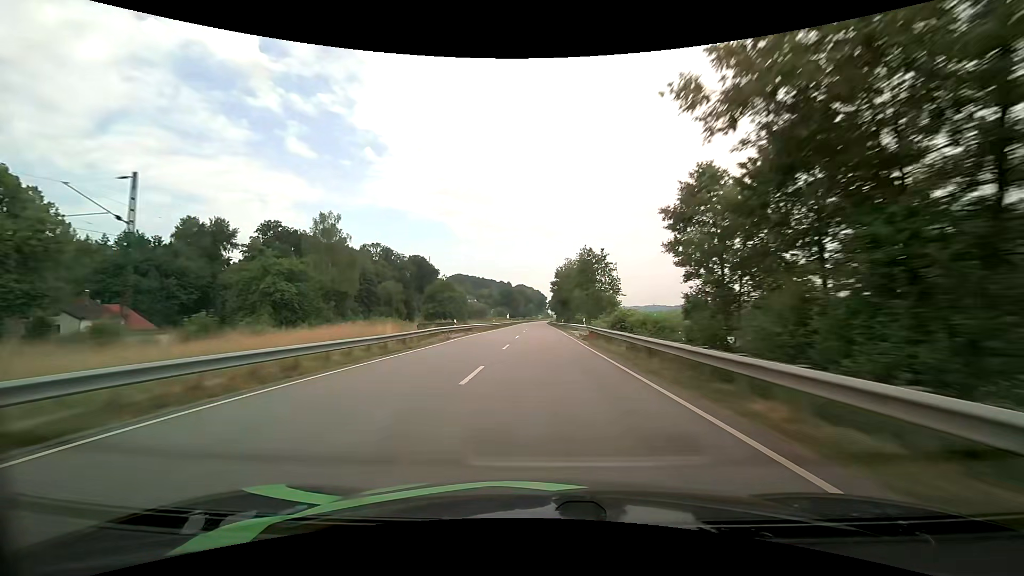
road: primary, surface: asphalt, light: Day
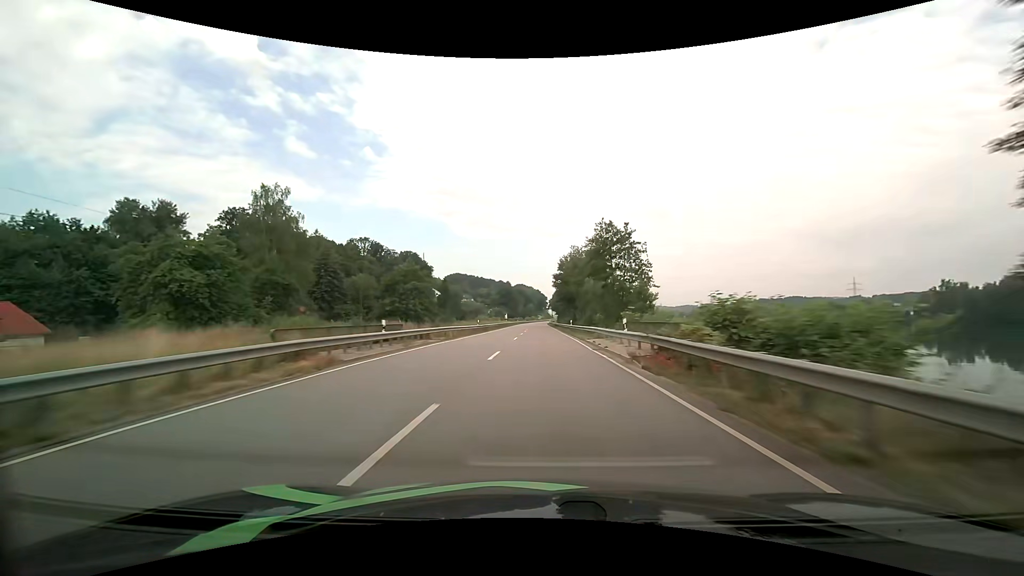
(0.0, +18.5) m; 0°
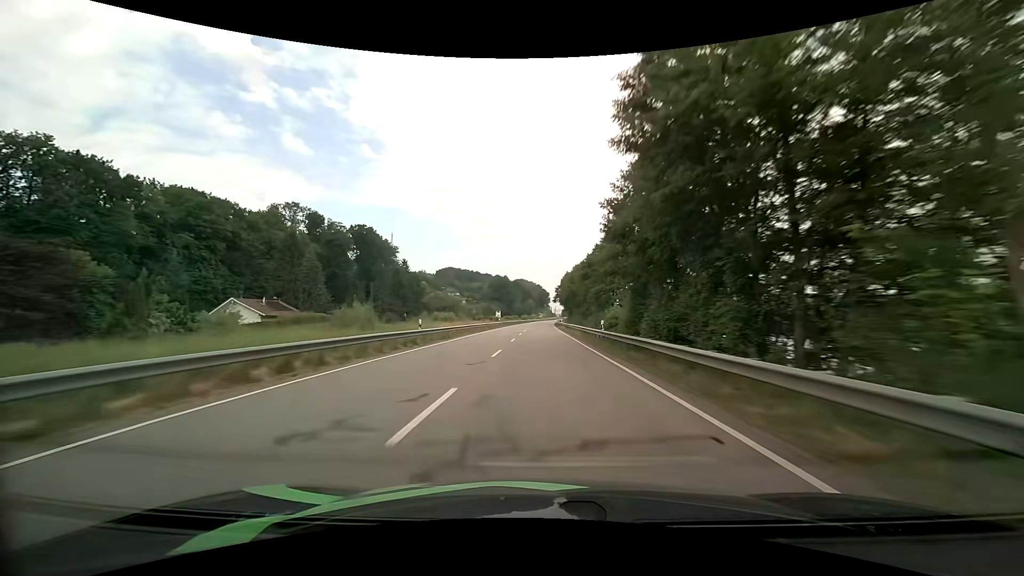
(0.0, +74.1) m; 0°
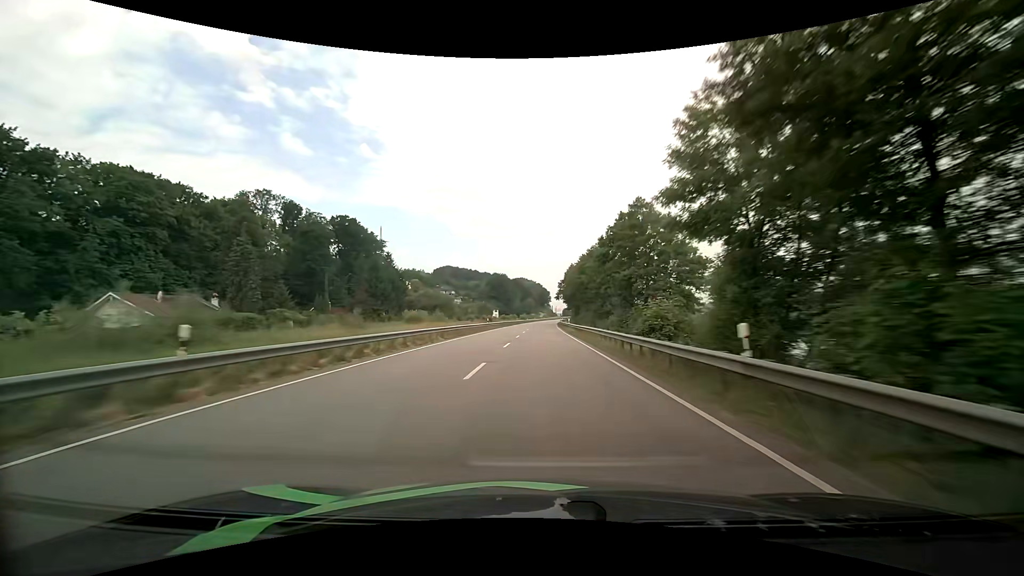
(0.0, +18.4) m; 0°
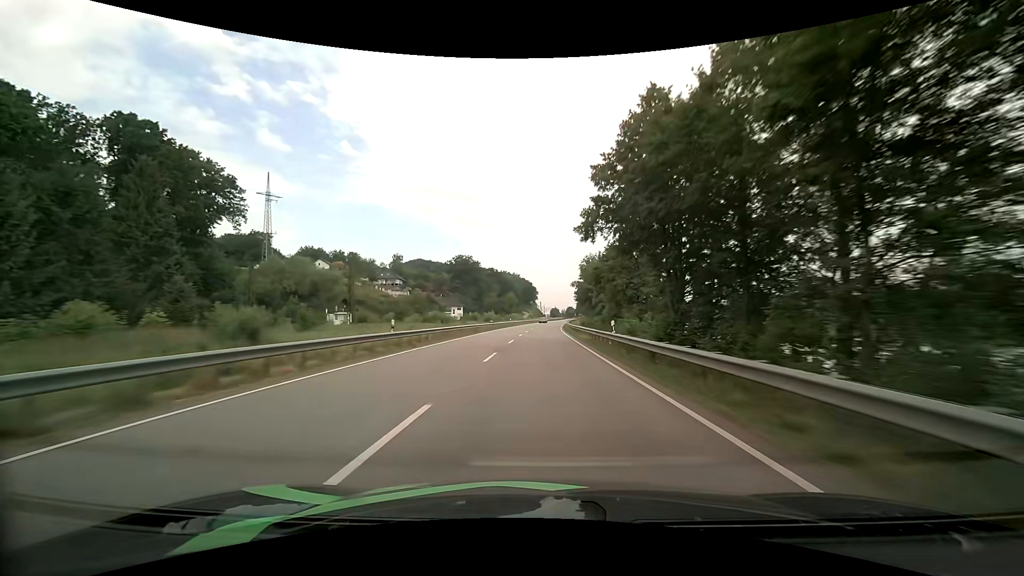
(+0.9, +90.5) m; +2°
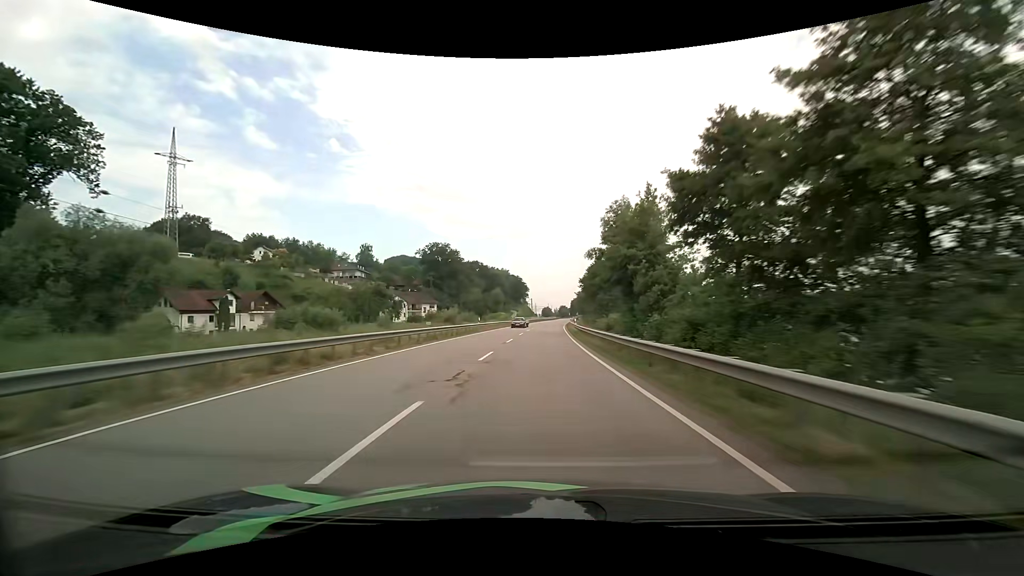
(+0.3, +35.5) m; +1°
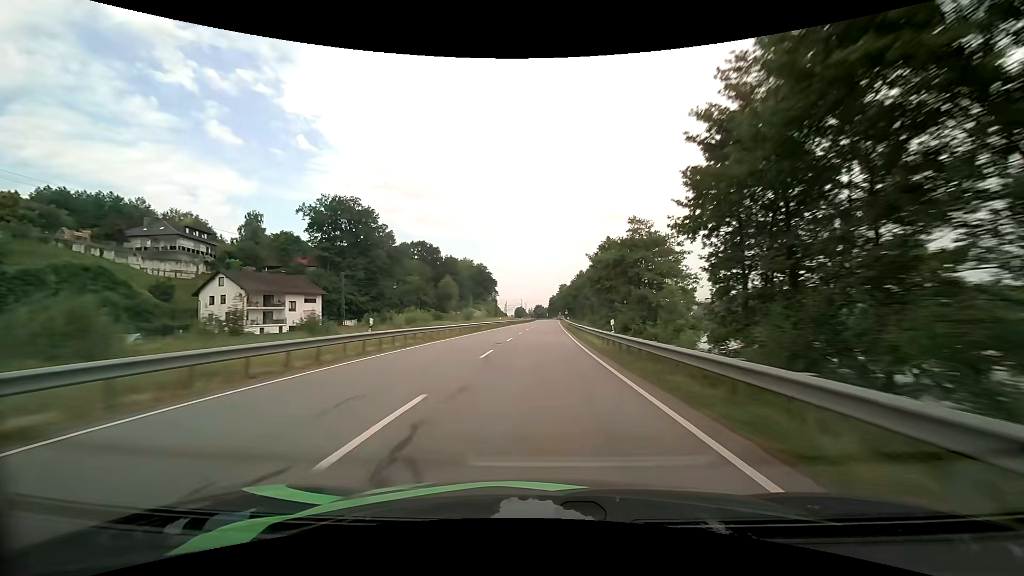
(+1.6, +70.9) m; +3°
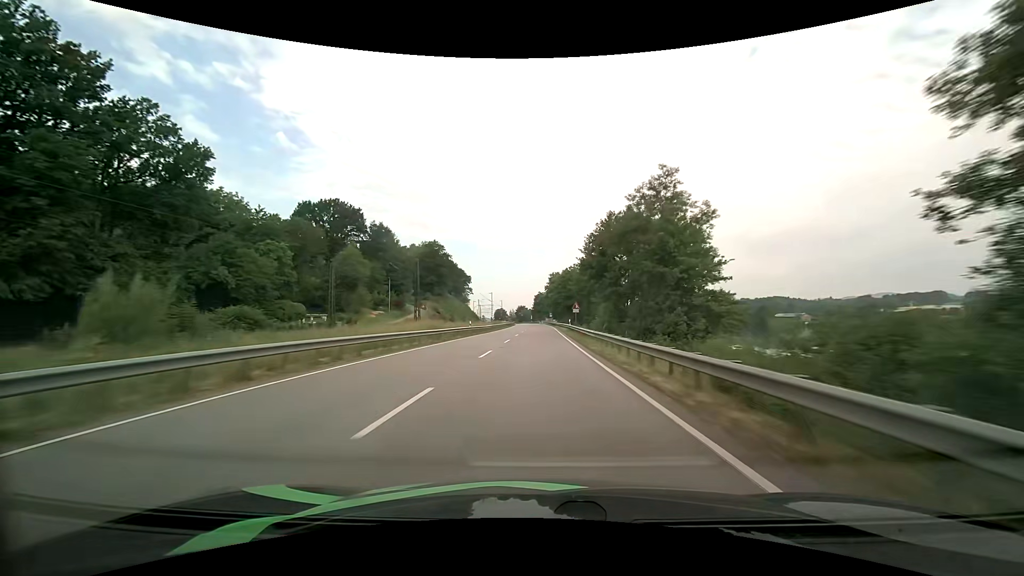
(+1.4, +70.2) m; +2°
(0, +10) (0, +20) (0, +30) (0, +40) (0, +50) (0, +60) (0, +70) (0, +80) (0, +90) (0, +100) m
